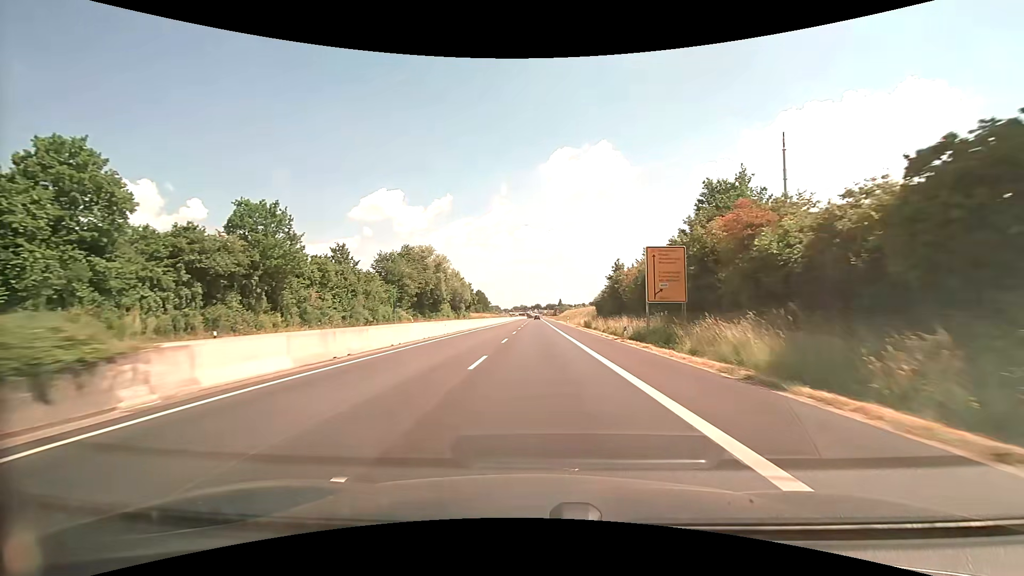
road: trunk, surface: asphalt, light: Day
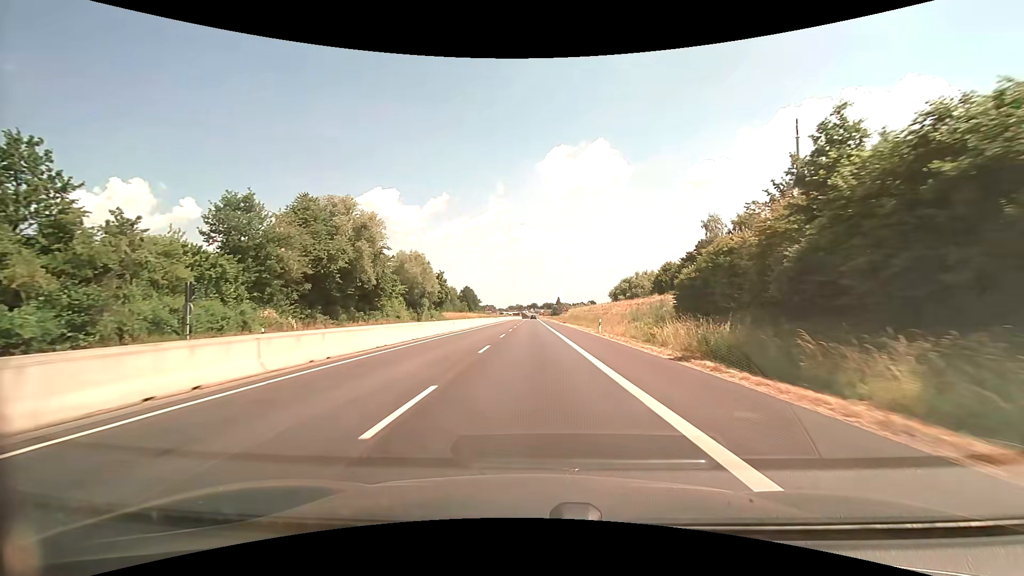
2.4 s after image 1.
(+0.2, +43.1) m; 0°
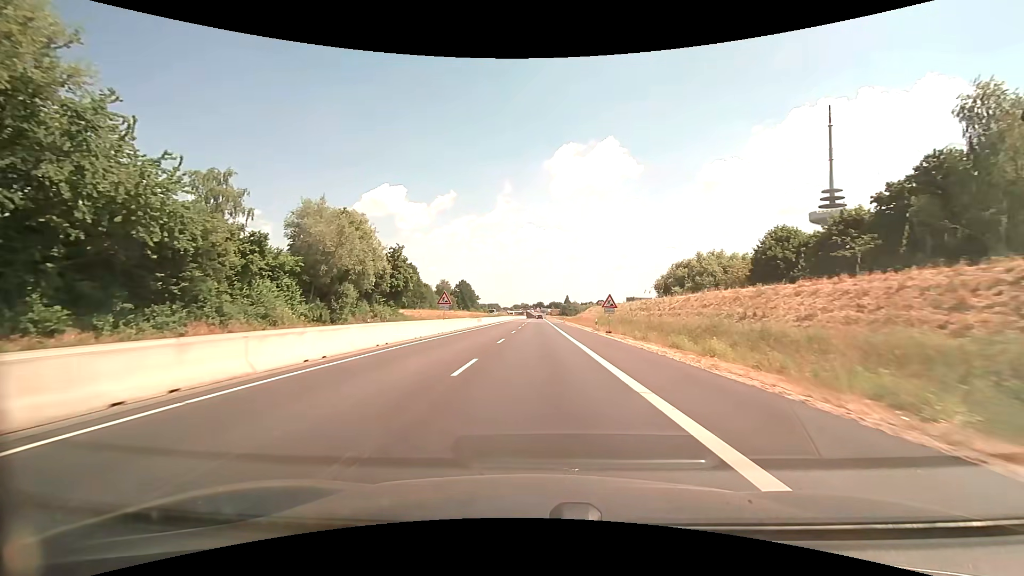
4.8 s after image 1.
(-0.2, +43.2) m; 0°
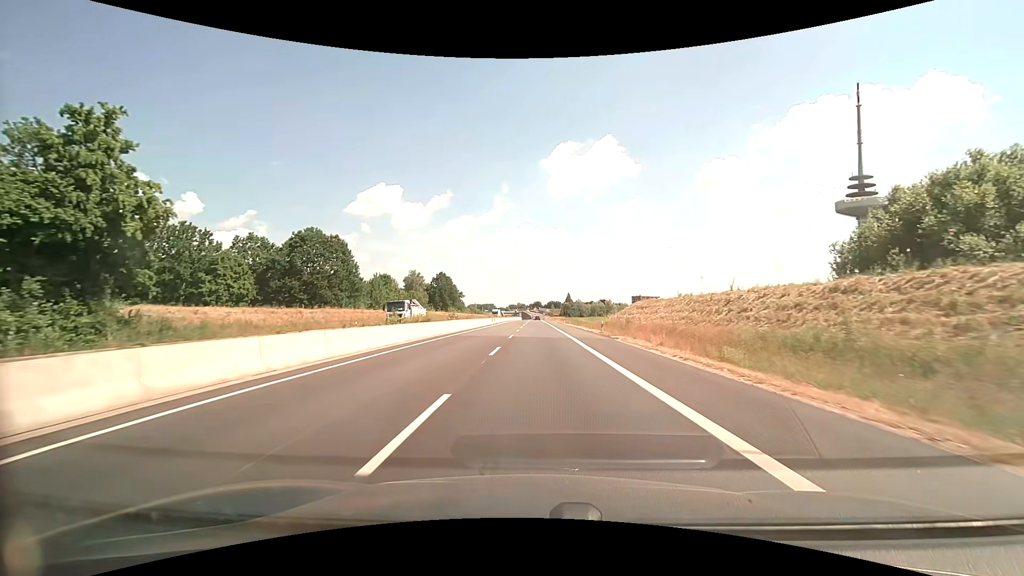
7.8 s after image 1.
(-0.1, +54.0) m; 0°
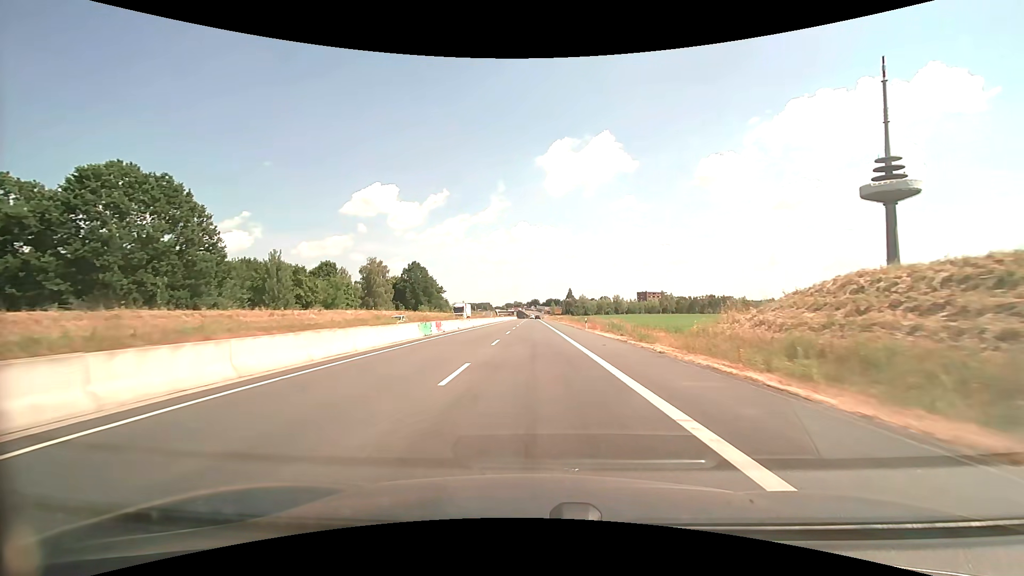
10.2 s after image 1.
(+0.2, +43.0) m; 0°
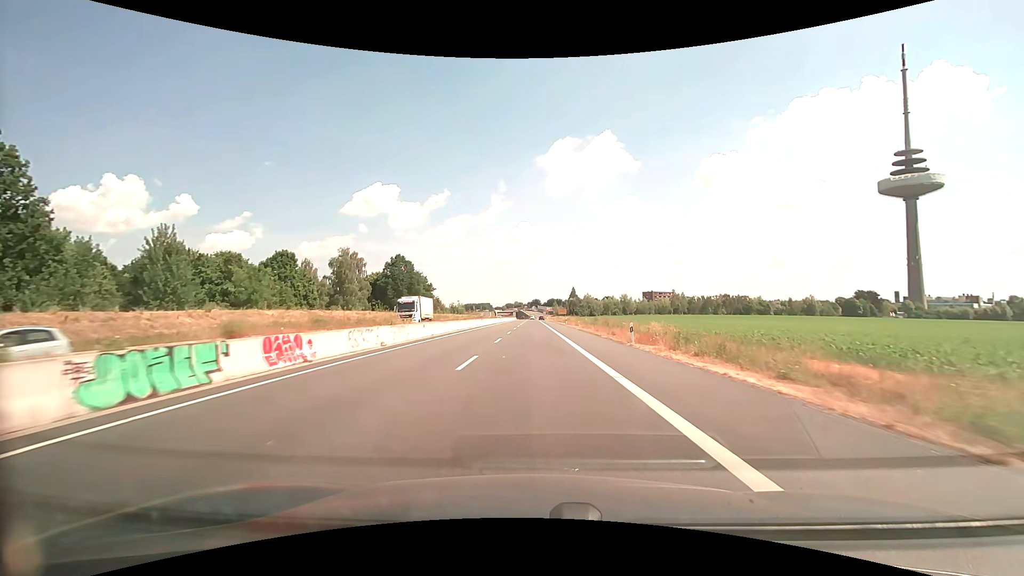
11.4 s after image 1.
(0.0, +21.5) m; 0°
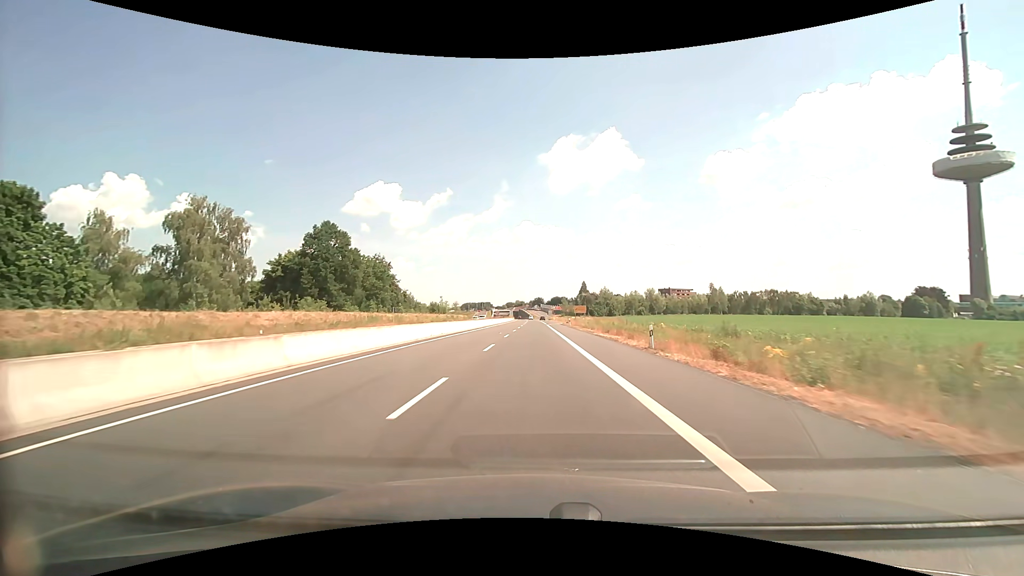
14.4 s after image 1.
(-0.2, +53.8) m; 0°
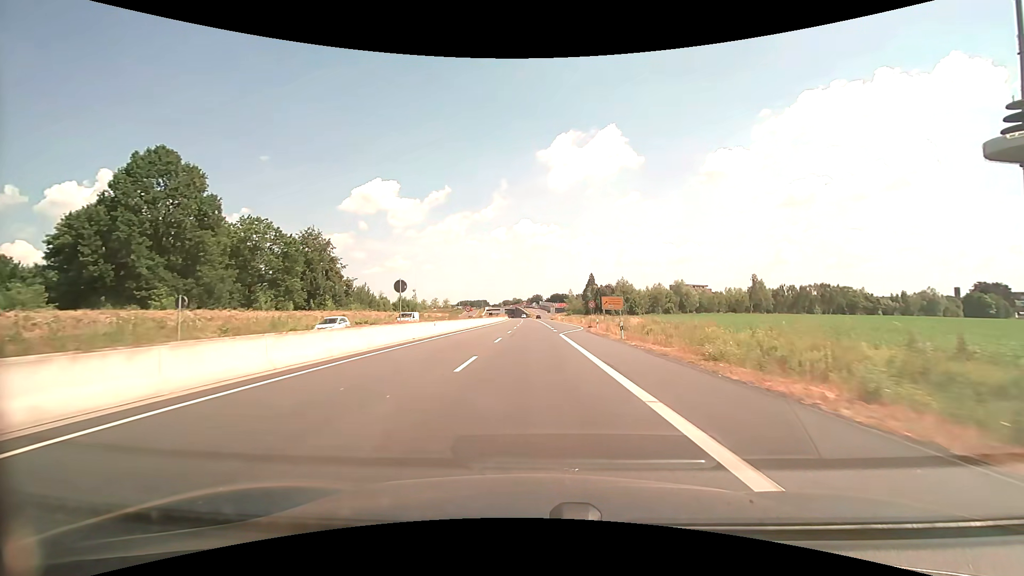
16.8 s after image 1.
(-0.1, +43.2) m; 0°
